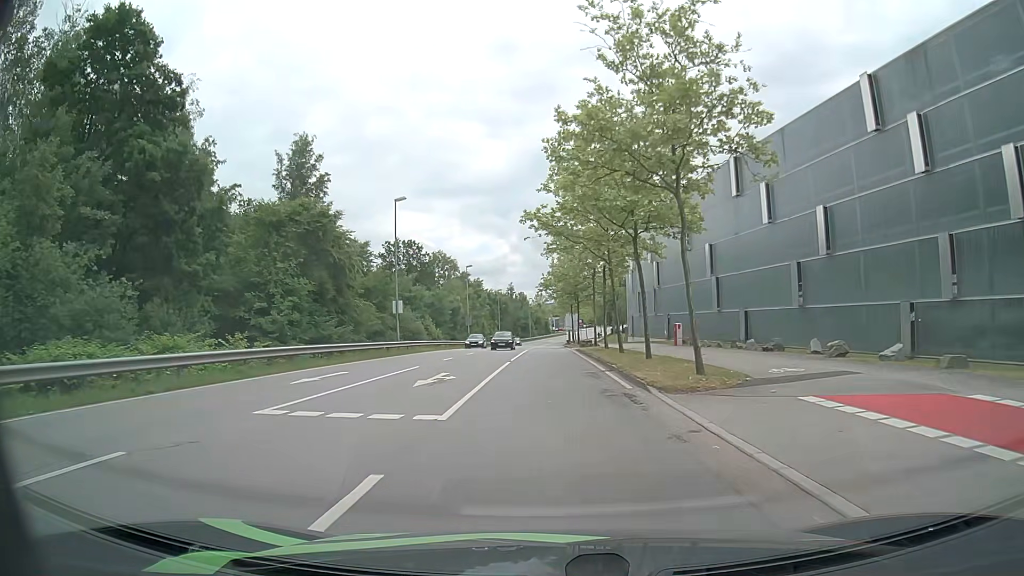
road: secondary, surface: asphalt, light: Day
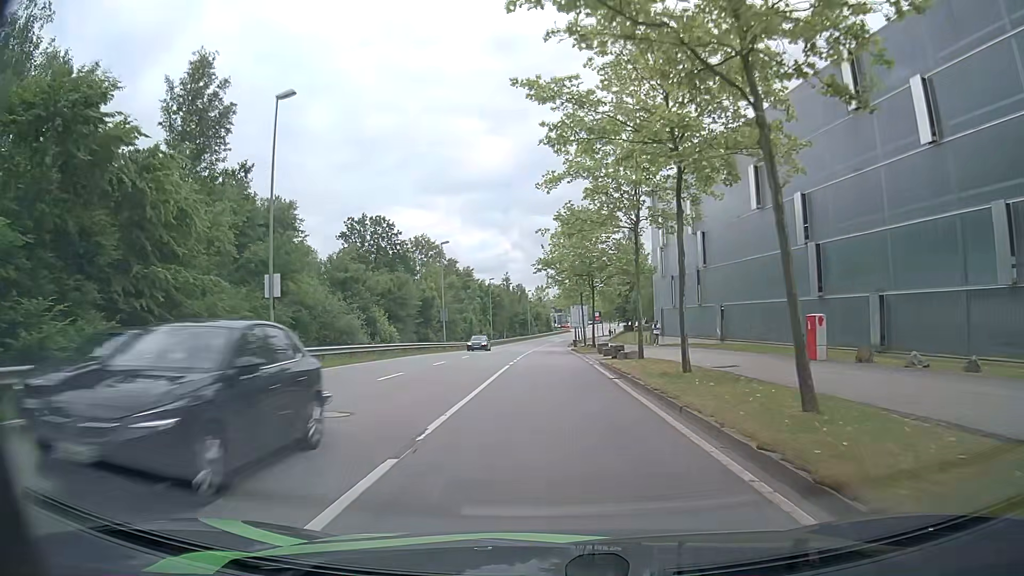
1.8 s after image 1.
(-0.1, +20.9) m; 0°
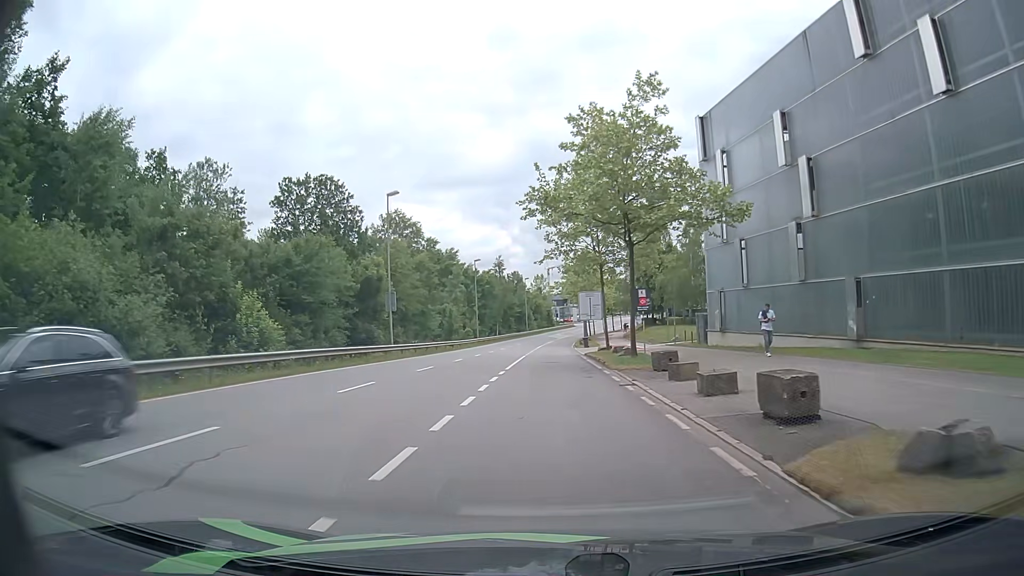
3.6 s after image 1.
(-0.1, +21.9) m; -1°
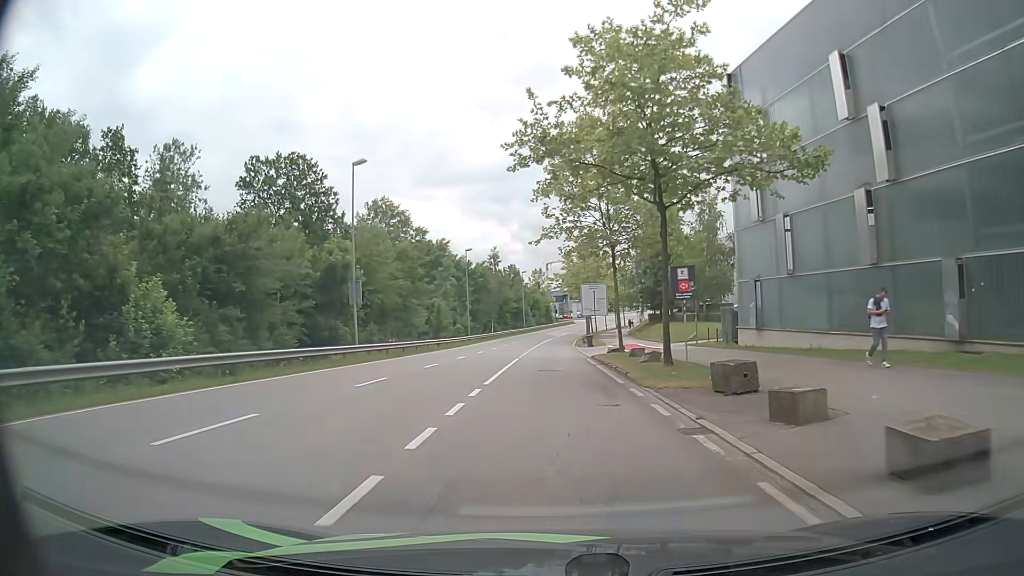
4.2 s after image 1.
(+0.1, +7.6) m; 0°
